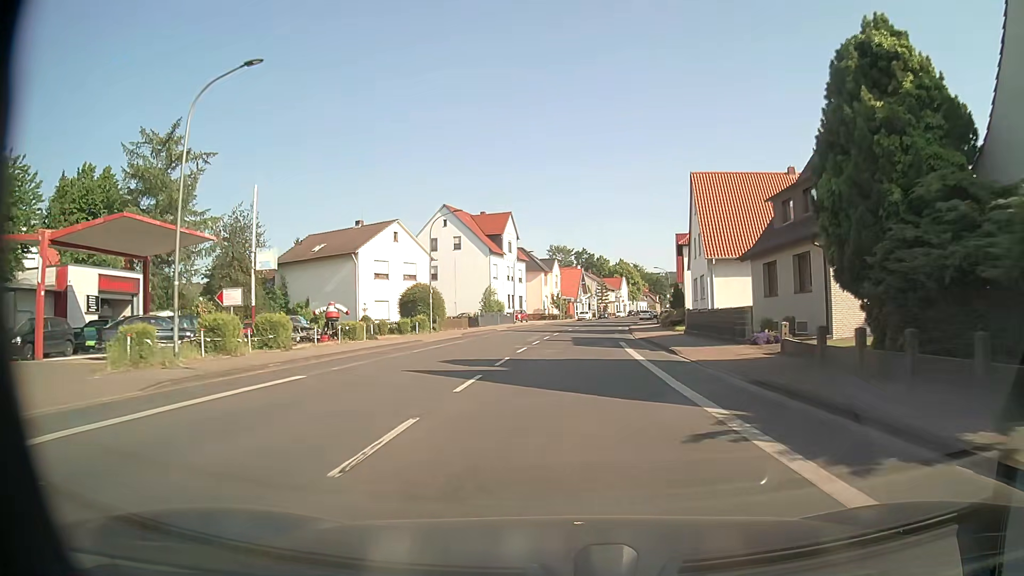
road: tertiary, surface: asphalt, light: Day
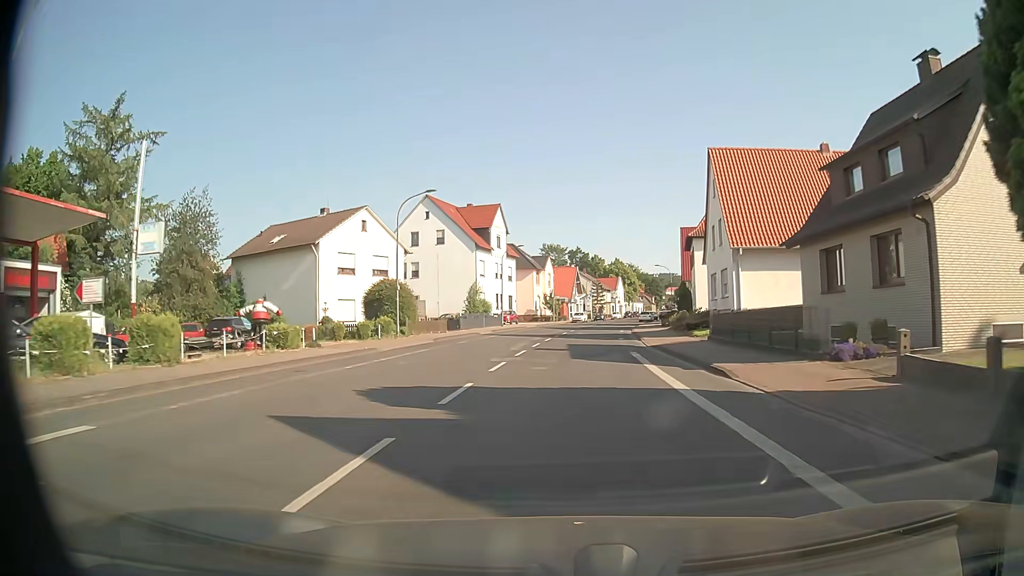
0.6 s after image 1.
(0.0, +7.4) m; +1°
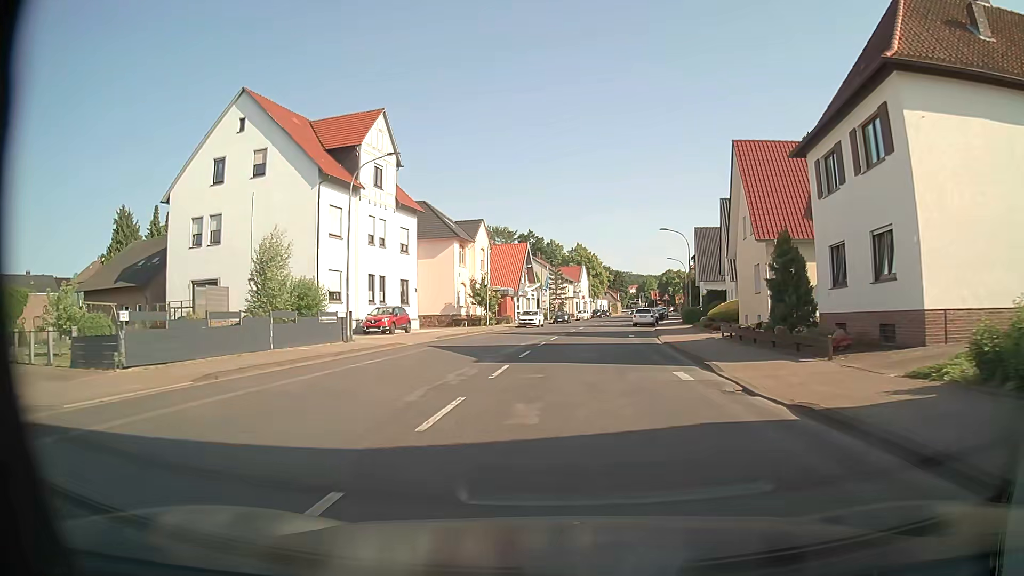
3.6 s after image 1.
(+1.3, +38.1) m; +4°
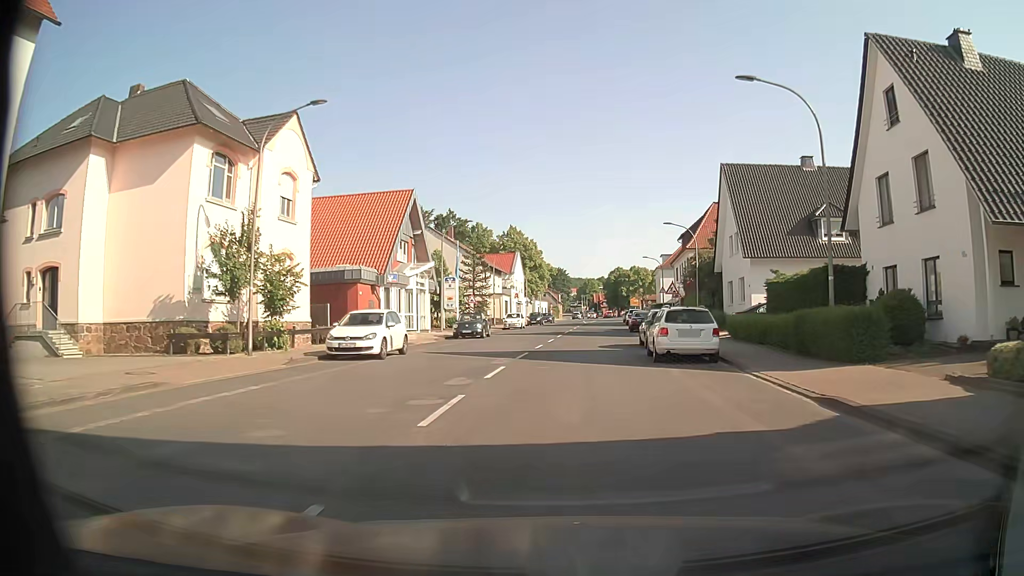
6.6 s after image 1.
(+1.6, +35.6) m; +5°
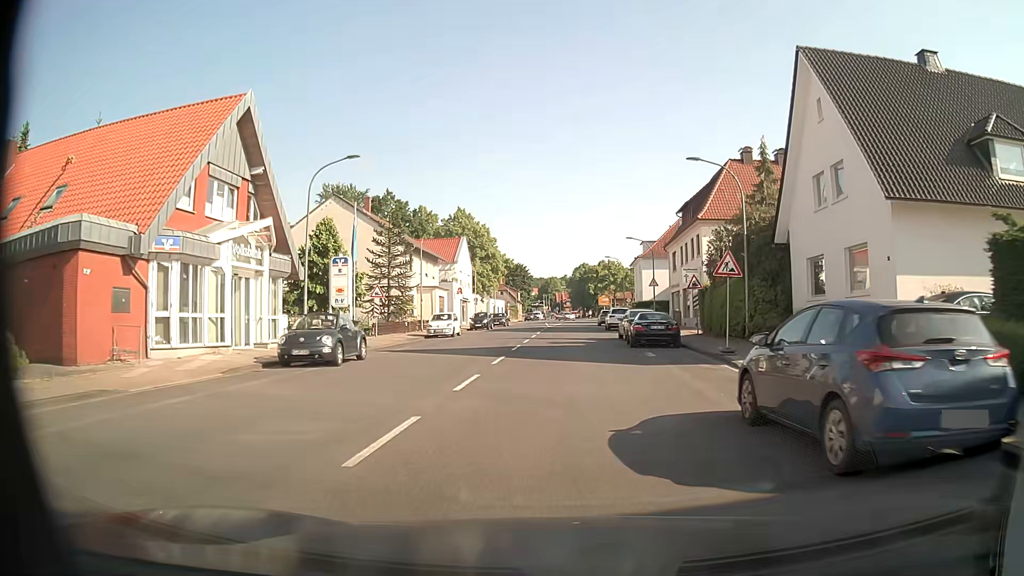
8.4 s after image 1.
(+0.7, +19.9) m; +4°
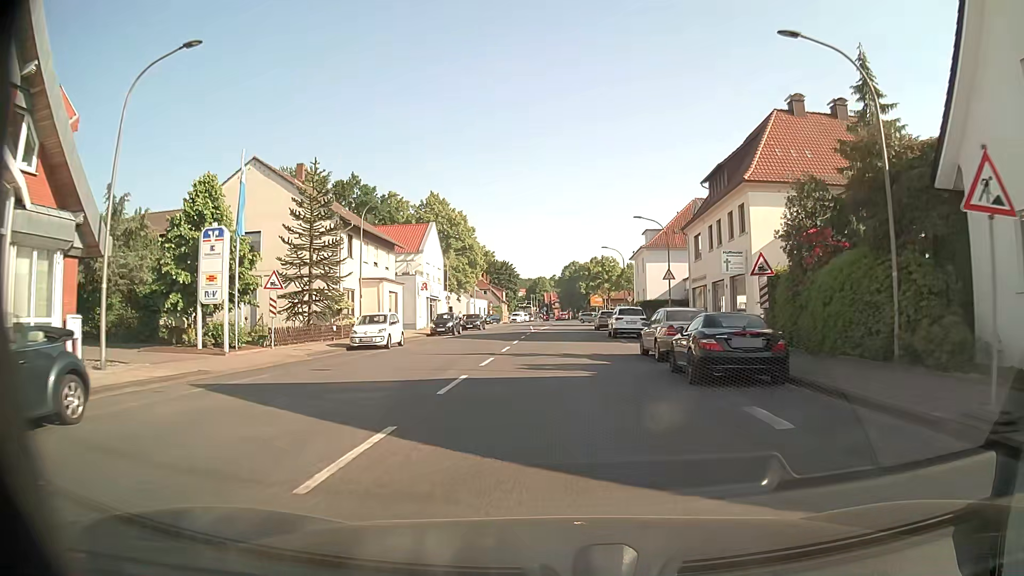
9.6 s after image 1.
(+0.2, +13.0) m; +1°
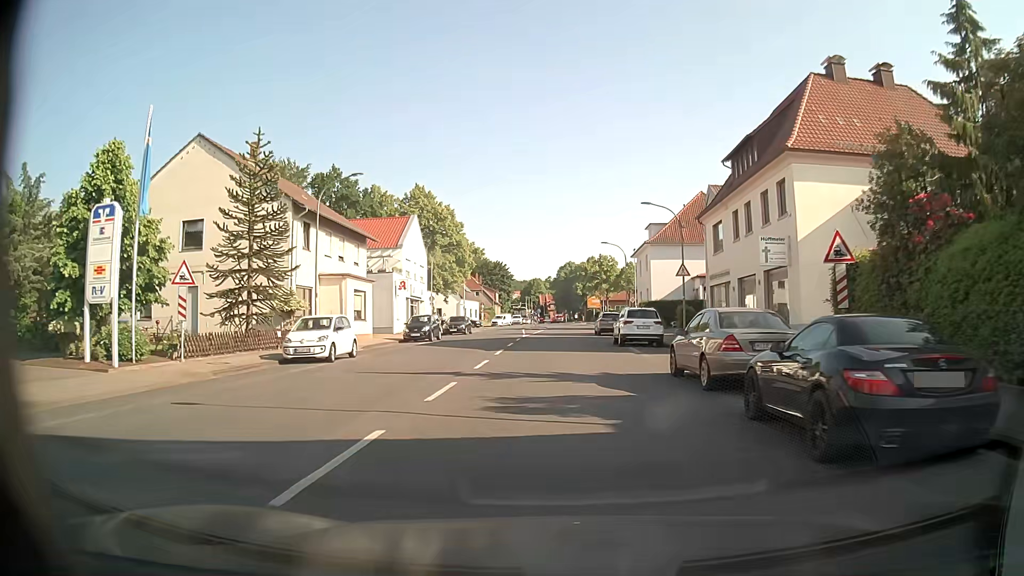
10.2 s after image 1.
(0.0, +6.4) m; 0°
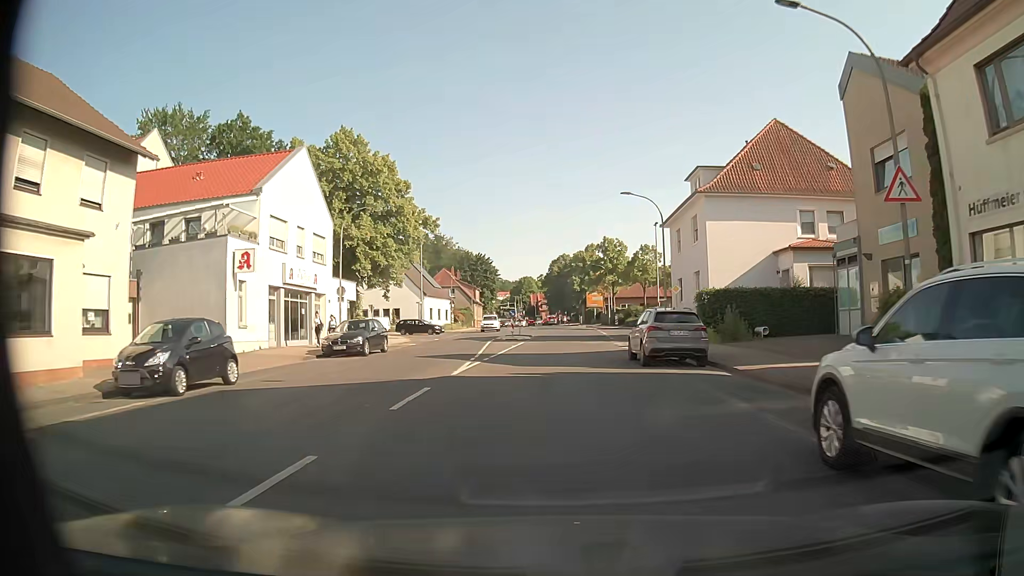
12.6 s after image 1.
(+0.4, +25.3) m; +1°
(0, +10) (0, +20) (0, +30) (+1, +40) (+1, +50) (+1, +60) (+1, +70) (+1, +80) (0, +90) (-1, +100) m
